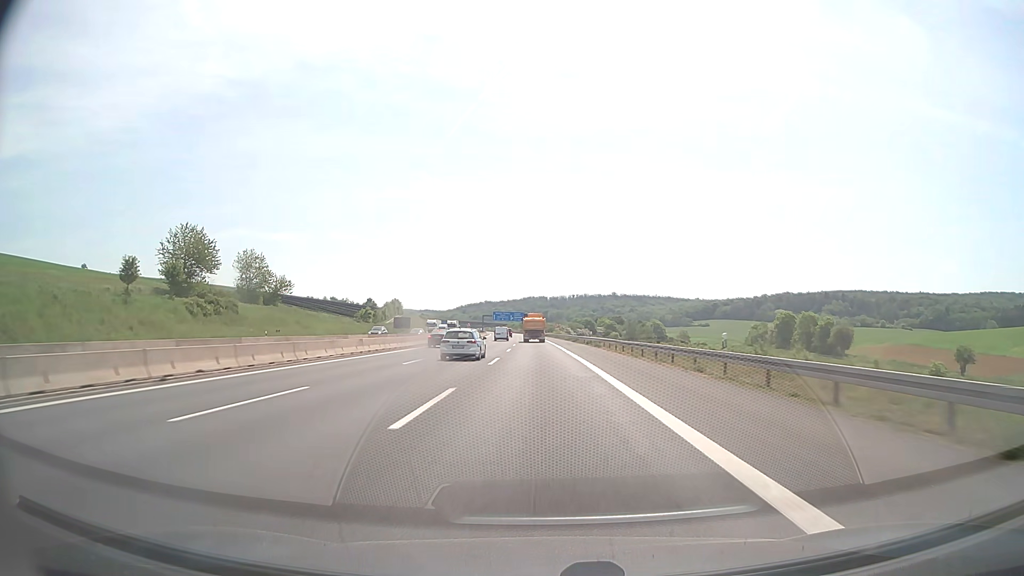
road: motorway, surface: asphalt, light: Day
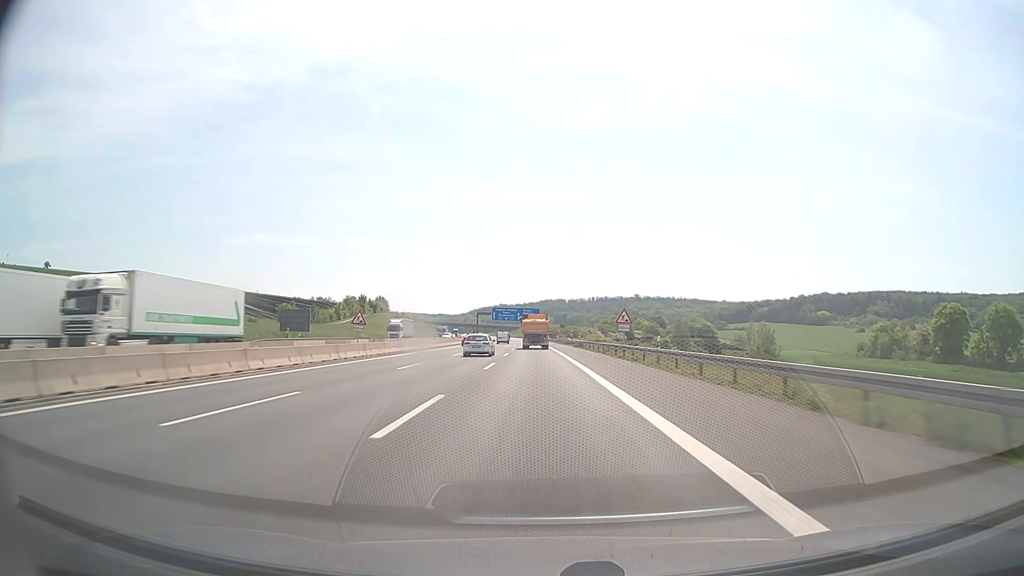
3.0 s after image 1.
(-1.3, +89.1) m; -2°
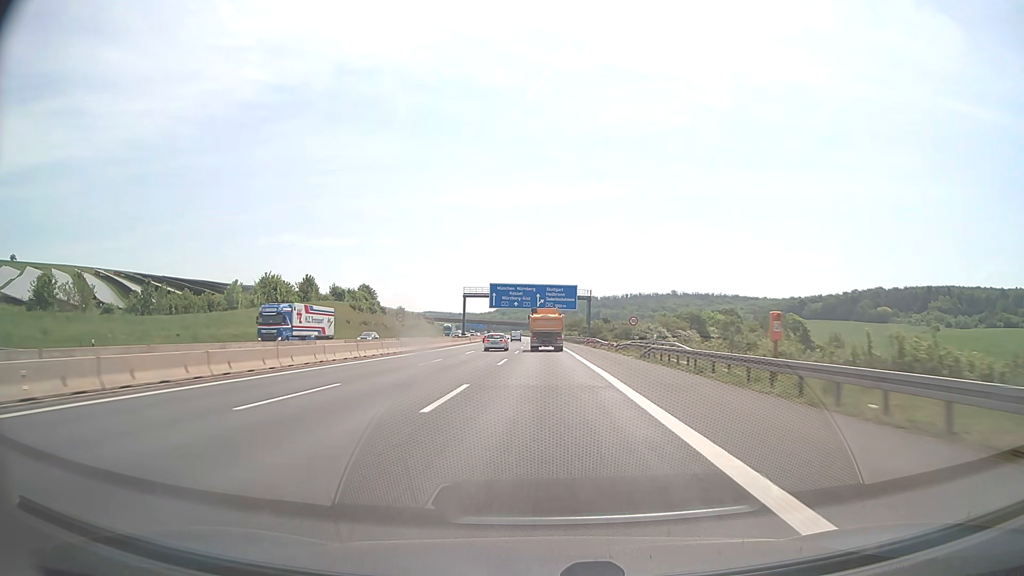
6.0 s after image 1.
(-1.4, +88.0) m; -2°
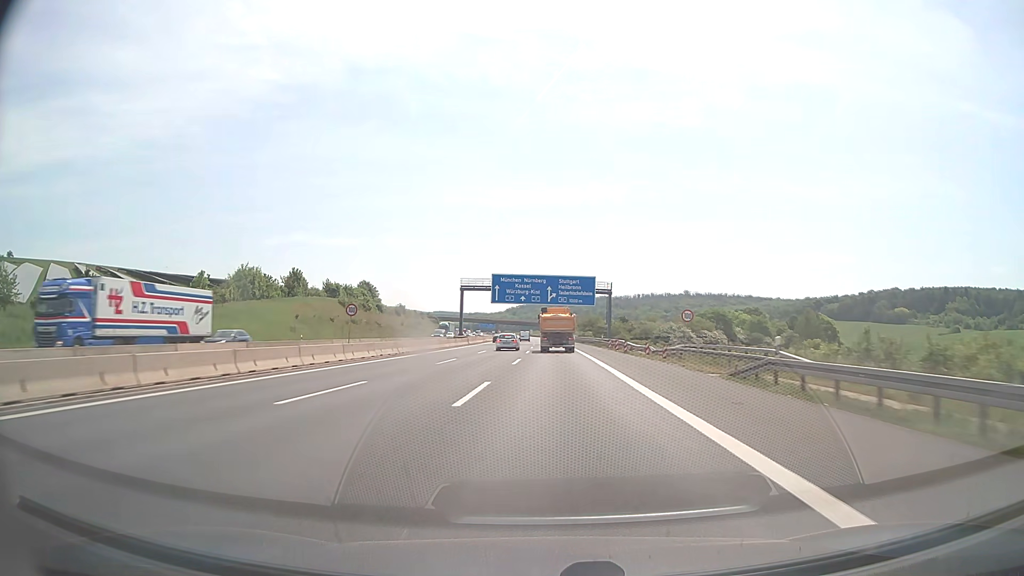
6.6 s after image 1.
(-0.2, +17.0) m; -1°
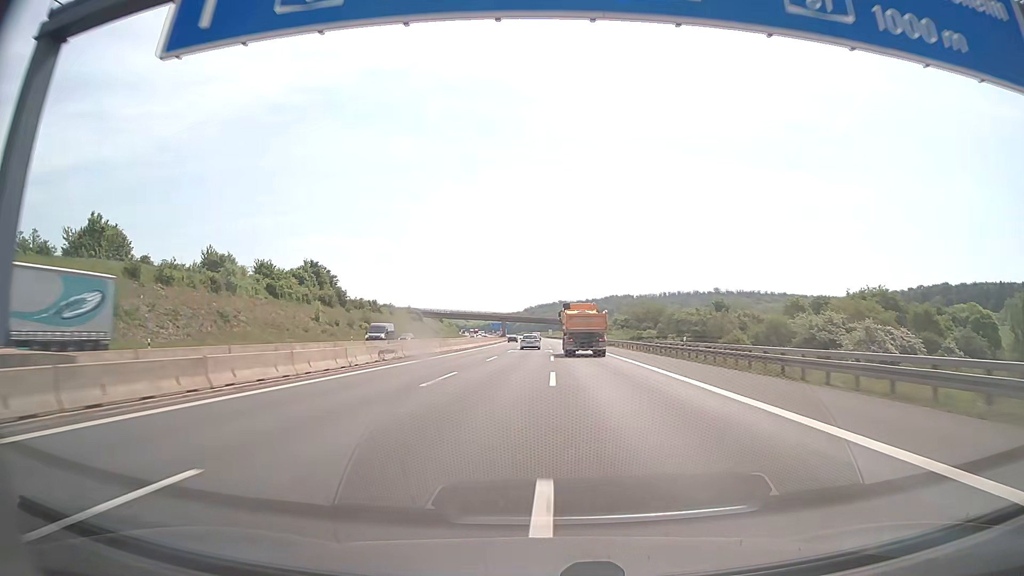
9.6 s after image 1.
(-1.1, +83.4) m; -2°
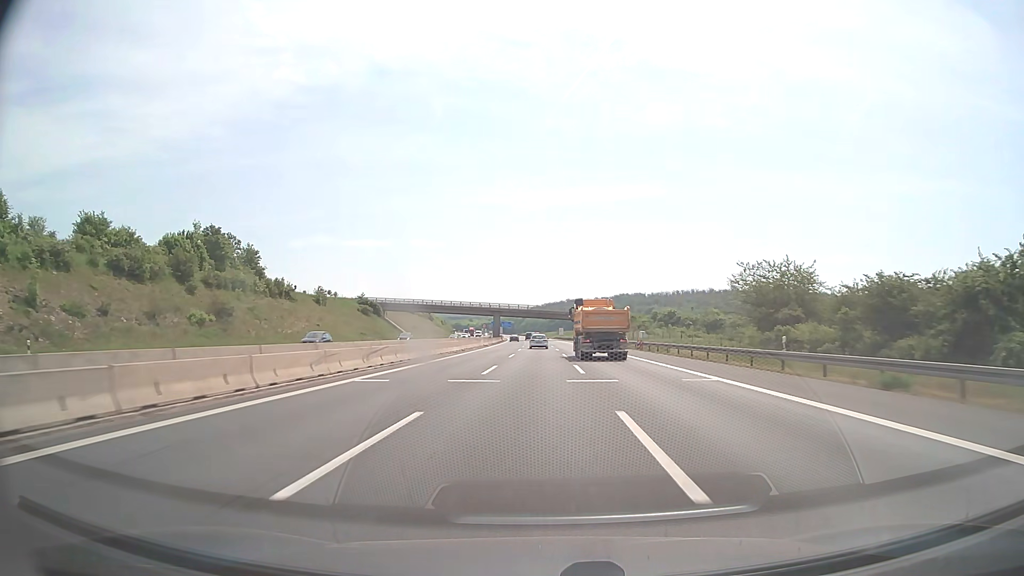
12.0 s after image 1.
(-0.3, +65.8) m; 0°
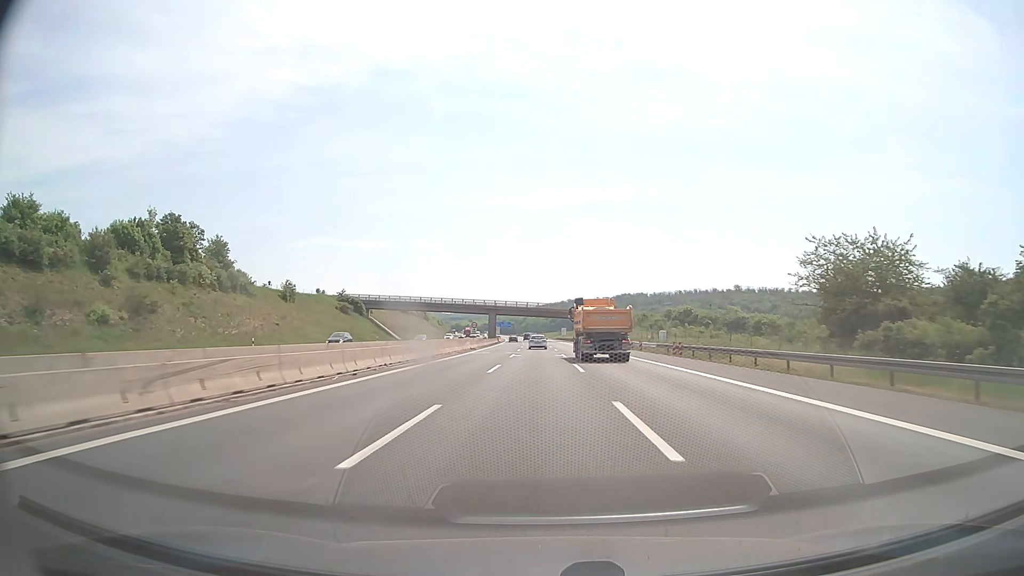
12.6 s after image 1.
(0.0, +16.4) m; 0°
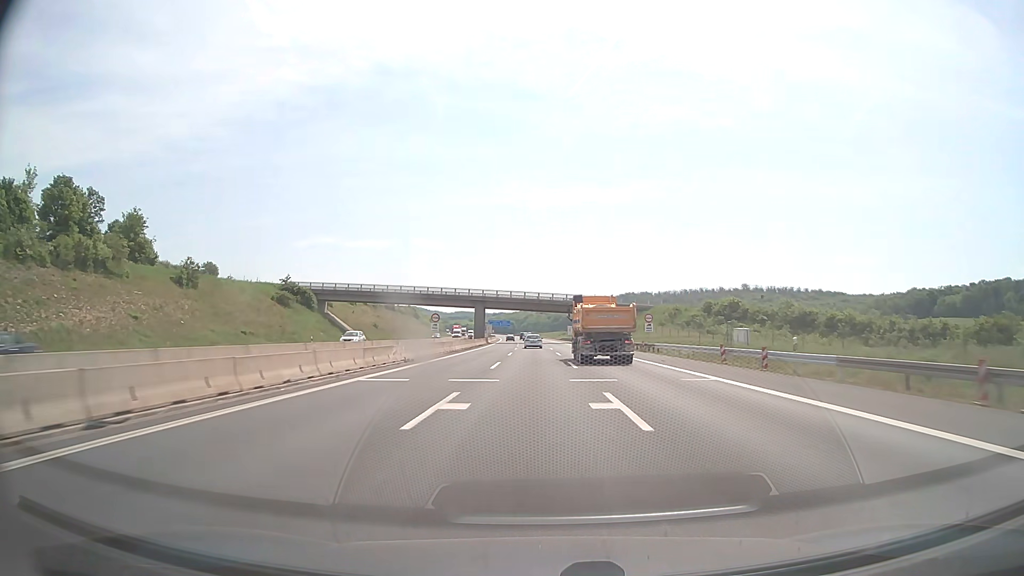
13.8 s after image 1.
(-0.1, +32.9) m; 0°
(0, +10) (0, +20) (0, +30) (0, +40) (0, +50) (0, +60) (-1, +70) (-1, +80) (-1, +90) (-1, +100) m
